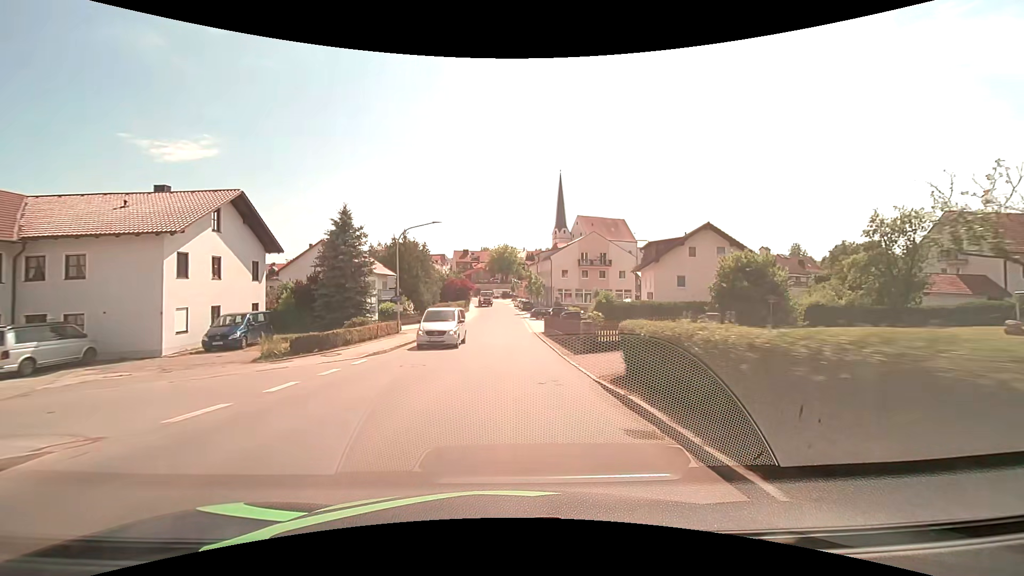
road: tertiary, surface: asphalt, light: Day
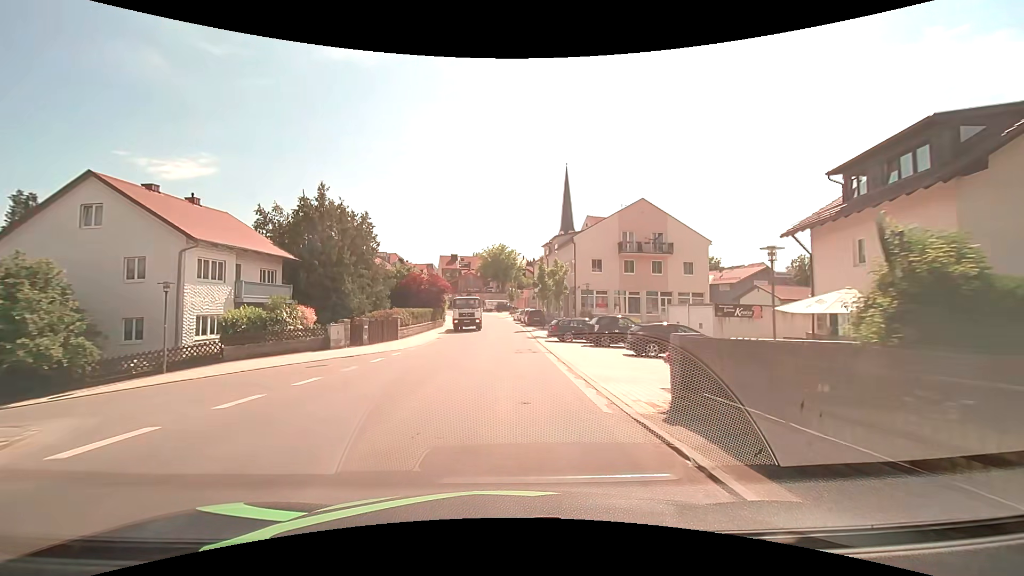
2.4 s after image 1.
(+0.1, +30.2) m; 0°
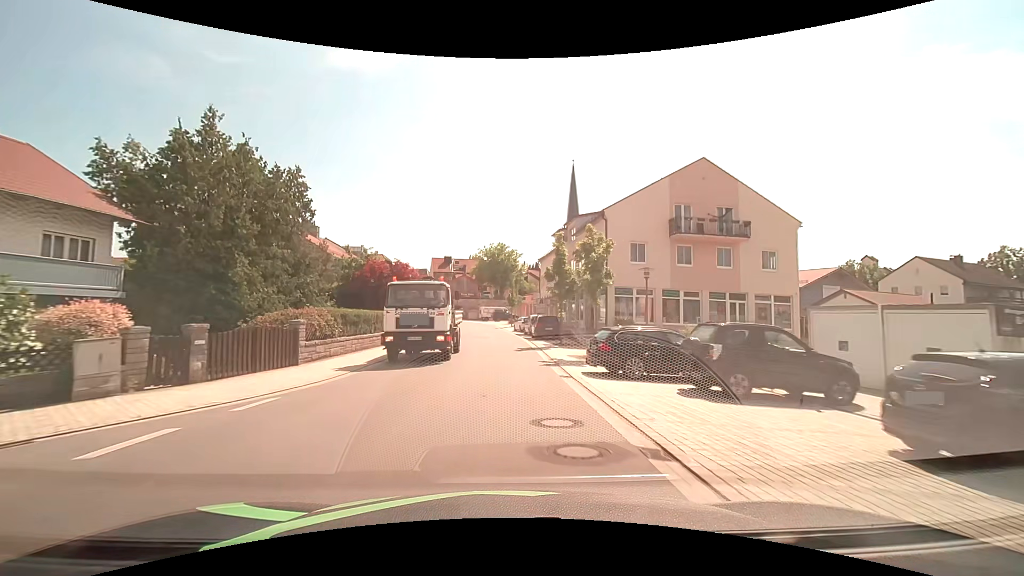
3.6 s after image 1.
(+0.1, +15.2) m; +1°
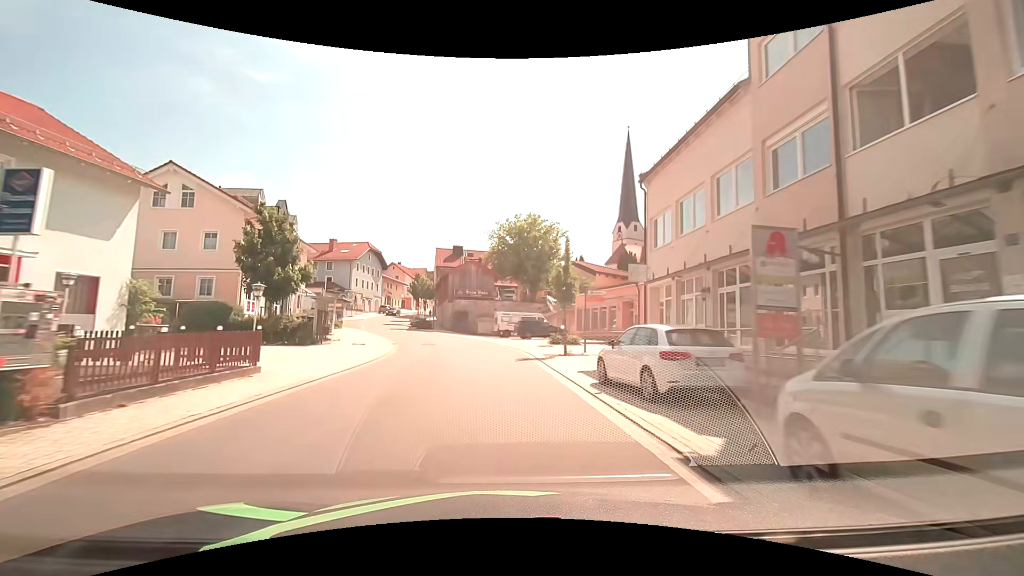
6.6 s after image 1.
(-0.8, +37.4) m; -3°
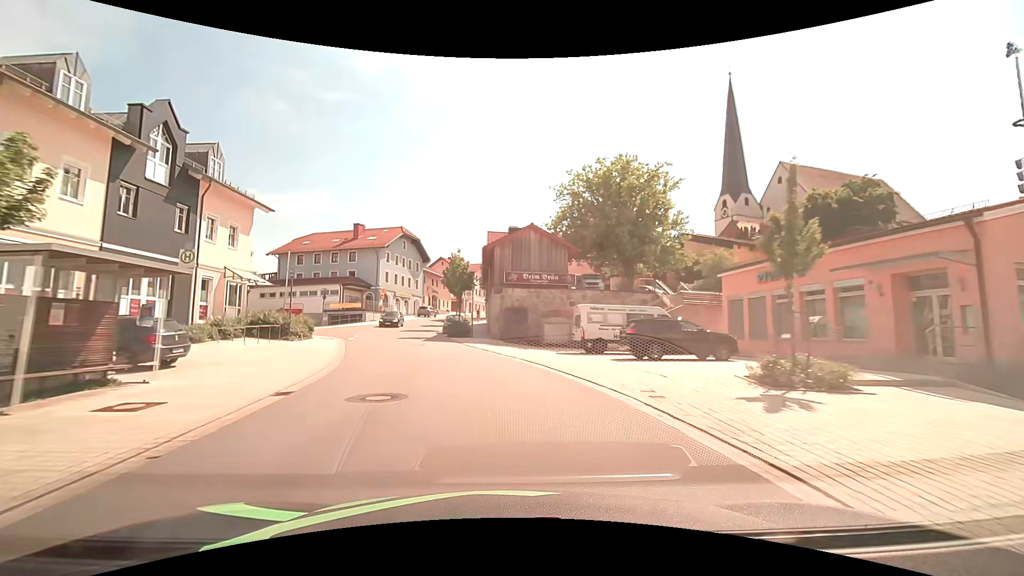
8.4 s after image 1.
(-0.9, +22.3) m; -7°
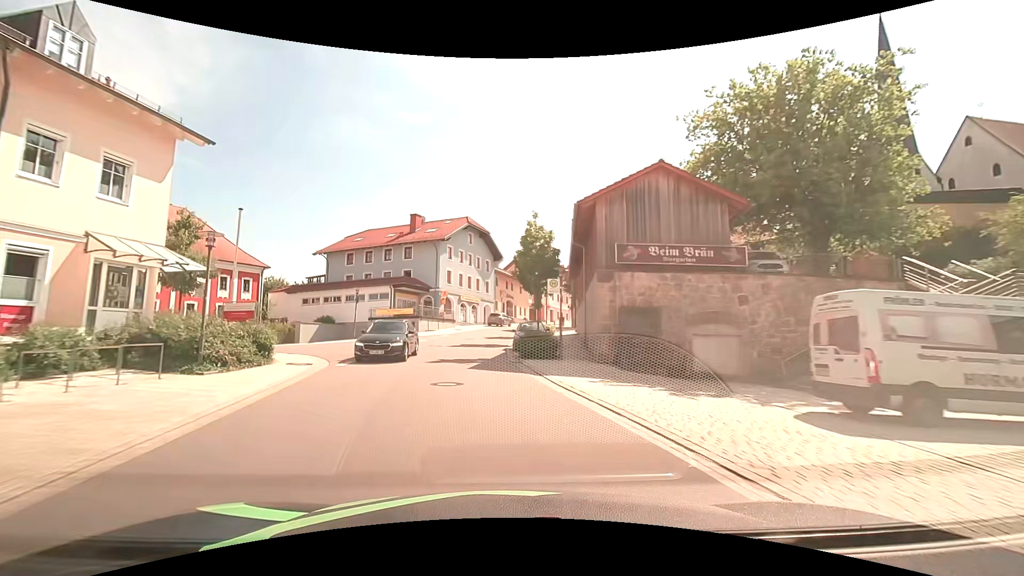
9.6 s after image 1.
(-1.2, +14.8) m; -9°
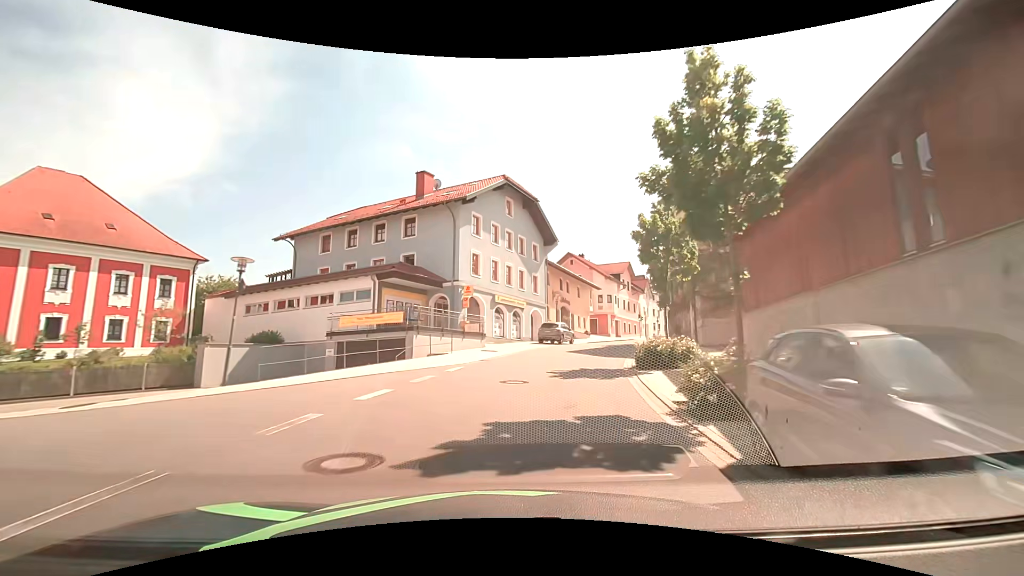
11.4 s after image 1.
(-1.9, +22.0) m; -6°
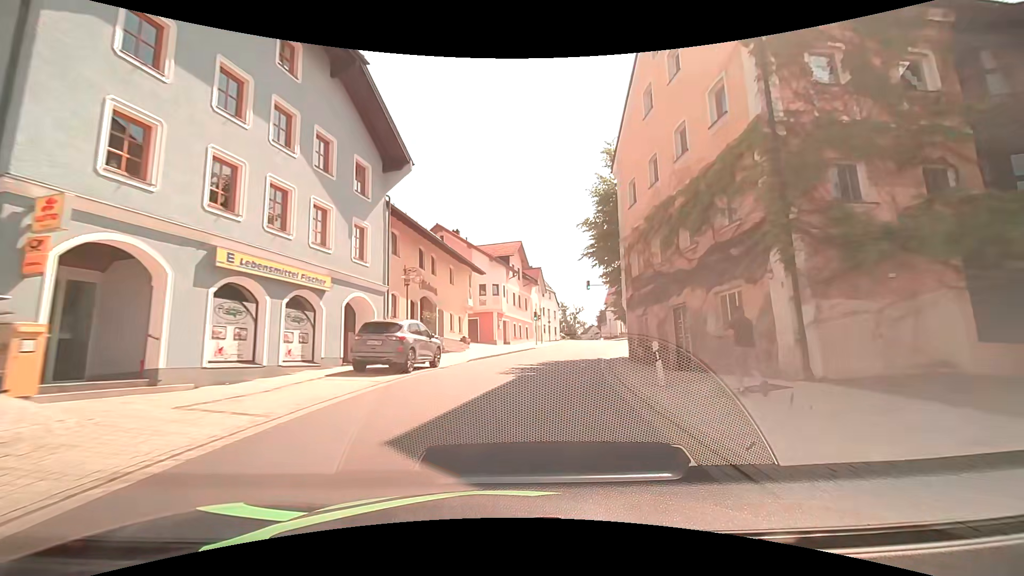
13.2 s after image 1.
(+2.7, +21.7) m; +14°
(+1, +10) (+2, +20) (+4, +30) (+7, +39) (+9, +49) (+11, +59) (+13, +69) (+15, +78) (+16, +88) (+17, +98) m
